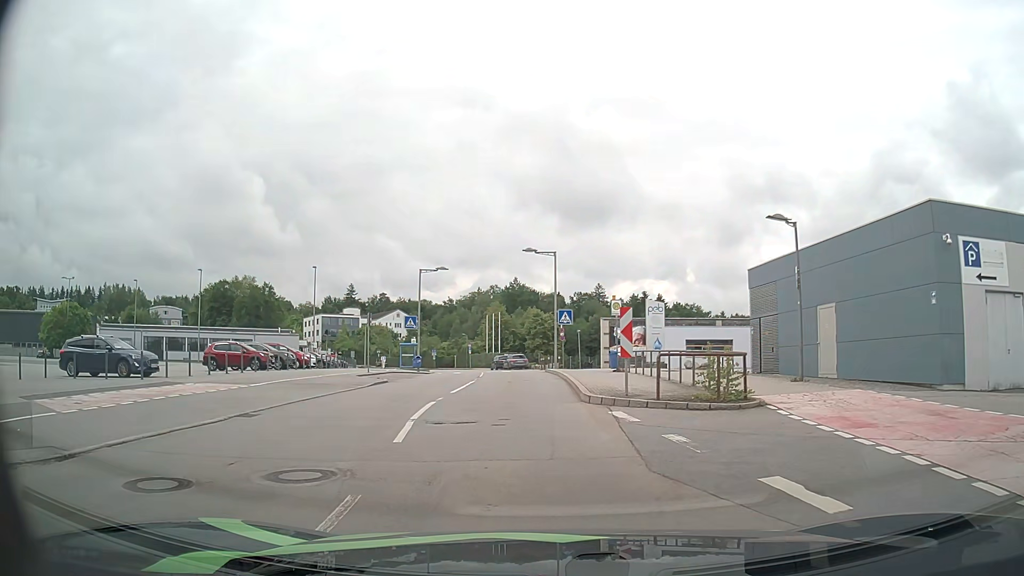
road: residential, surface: asphalt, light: Day
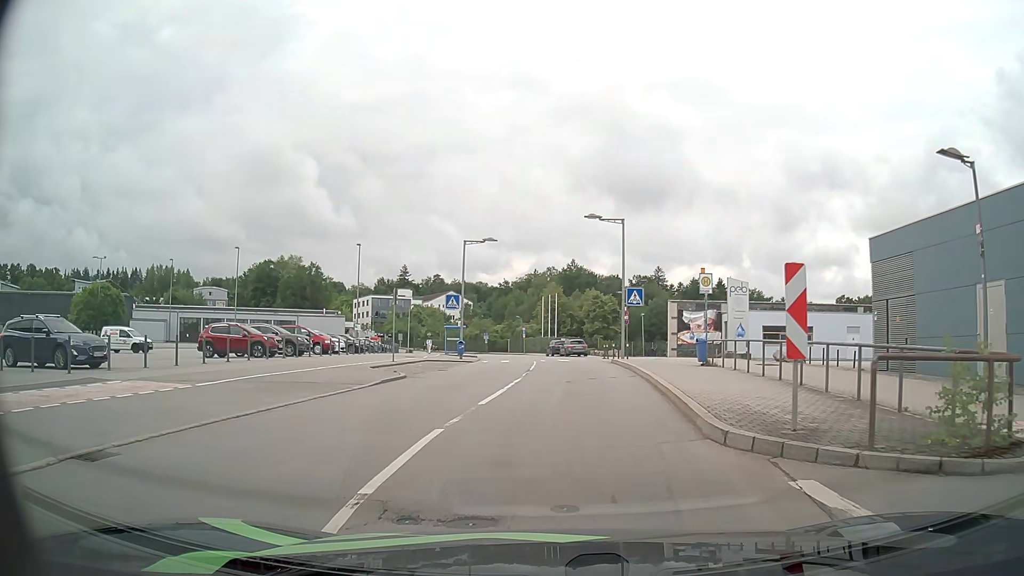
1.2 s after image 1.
(-0.4, +6.5) m; -6°
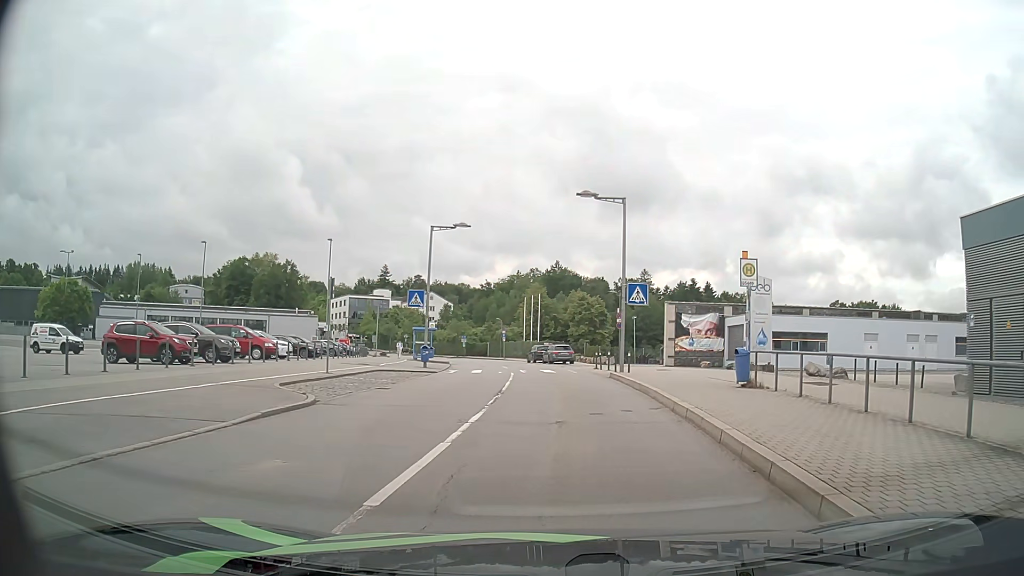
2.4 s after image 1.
(0.0, +6.6) m; +1°
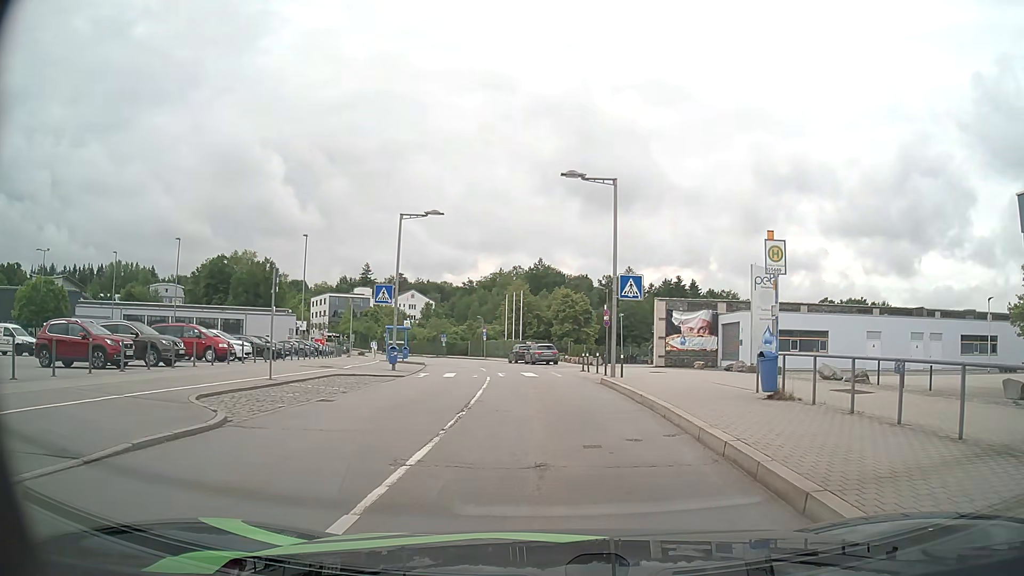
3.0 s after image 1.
(+0.1, +3.3) m; +1°
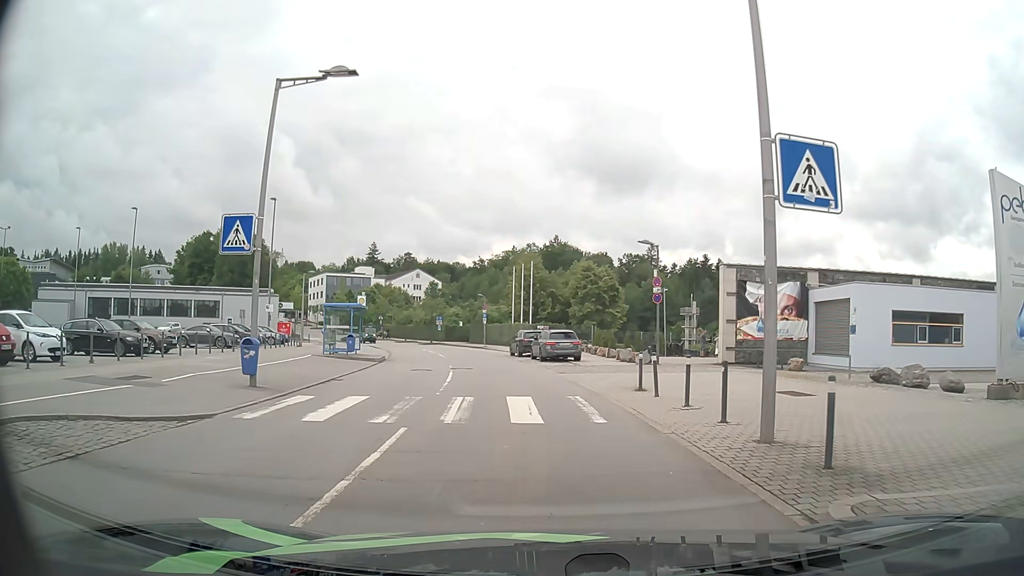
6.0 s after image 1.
(+0.3, +16.0) m; 0°
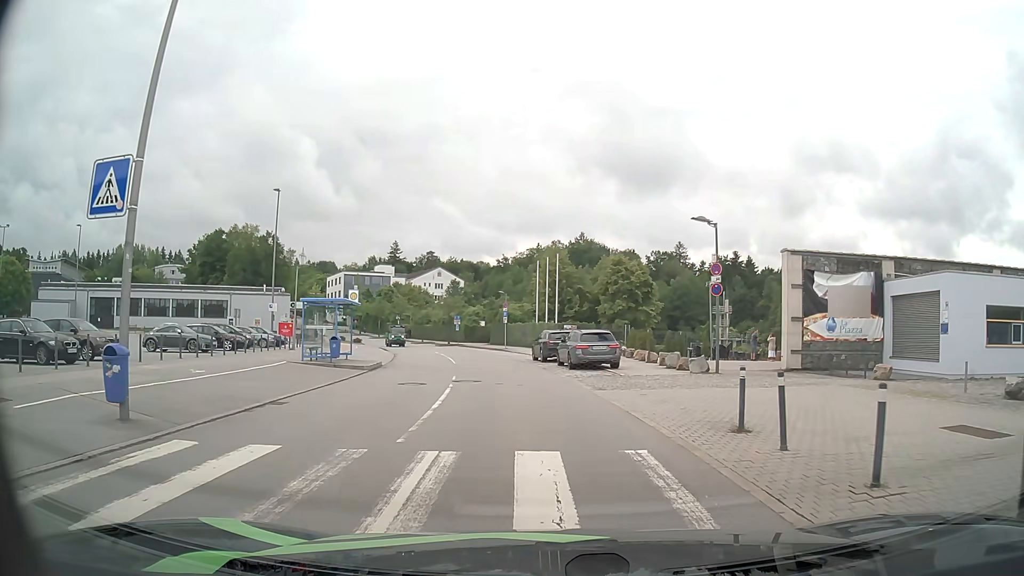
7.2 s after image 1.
(-0.1, +6.1) m; -2°
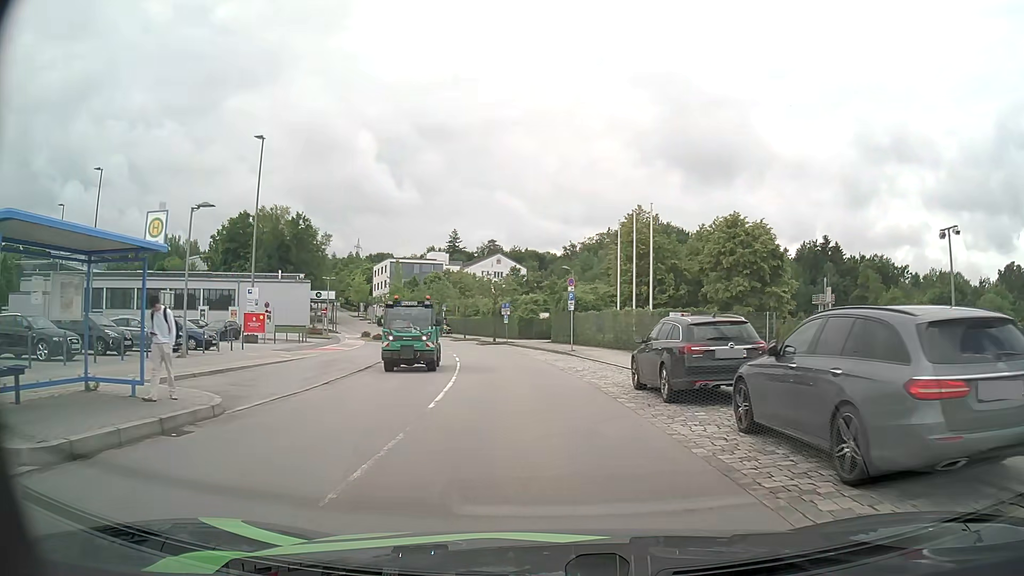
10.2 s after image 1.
(-0.9, +20.1) m; -6°
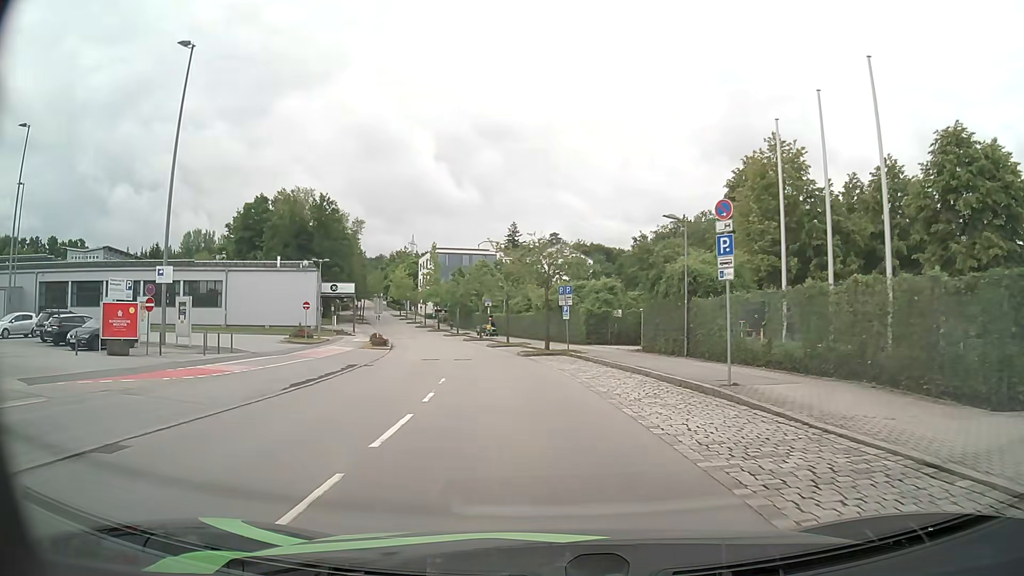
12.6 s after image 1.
(-0.8, +21.0) m; -5°
(0, +10) (-1, +20) (-2, +30) (-4, +40) (-6, +50) (-9, +59) (-11, +69) (-14, +78) (-17, +88) (-20, +98) m
